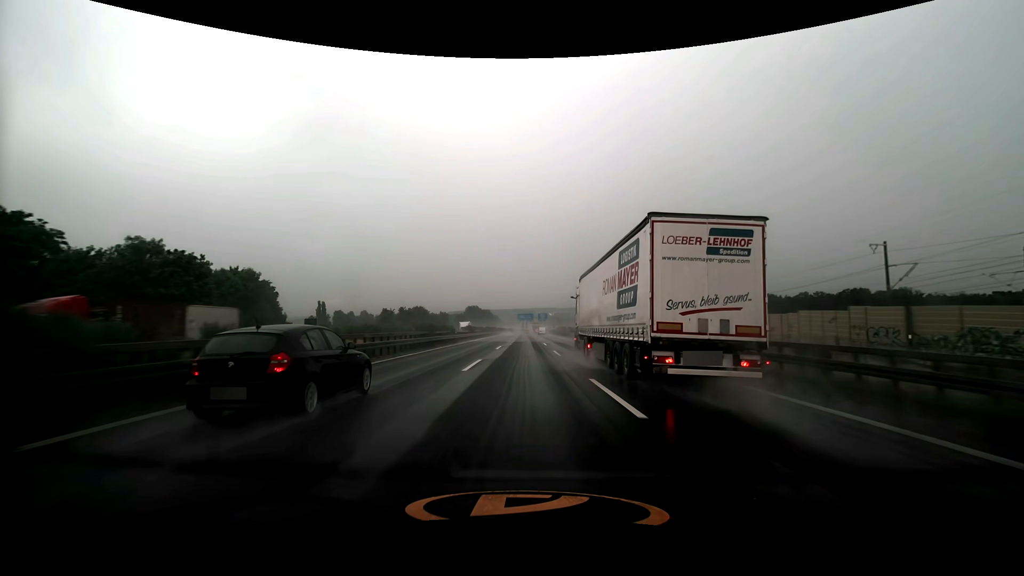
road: motorway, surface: asphalt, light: Day
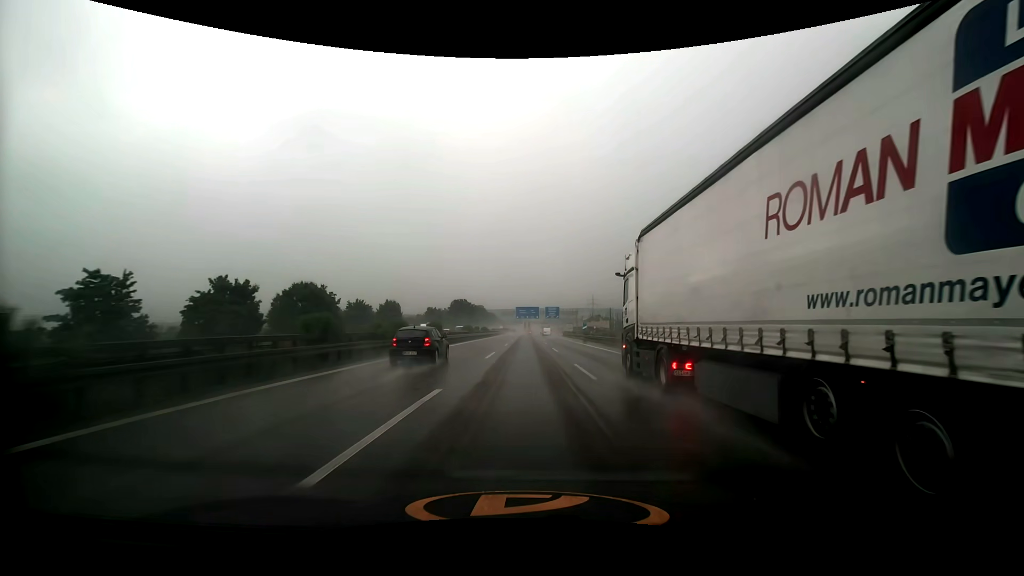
(-0.3, +83.5) m; 0°
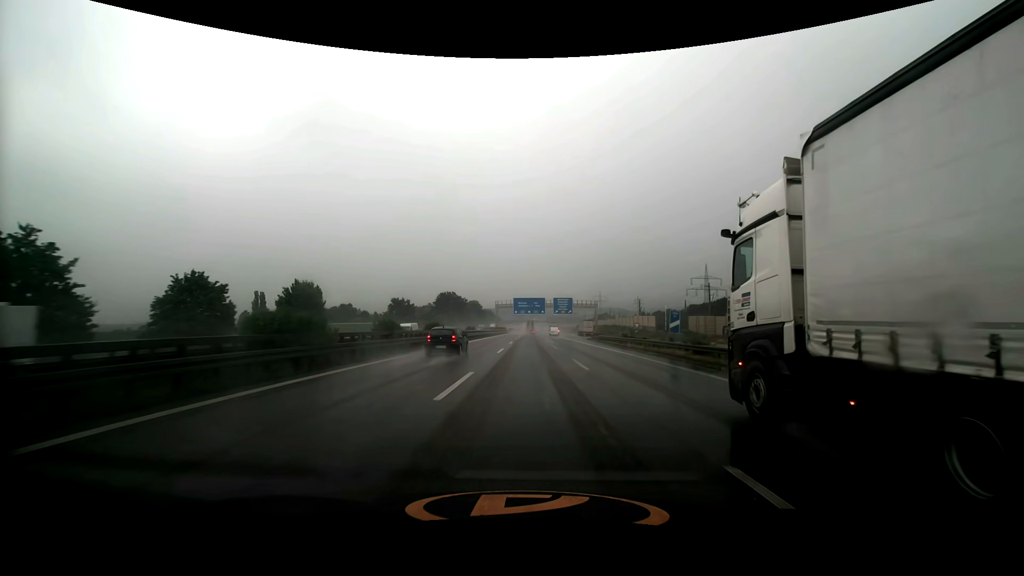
(-0.1, +50.1) m; 0°
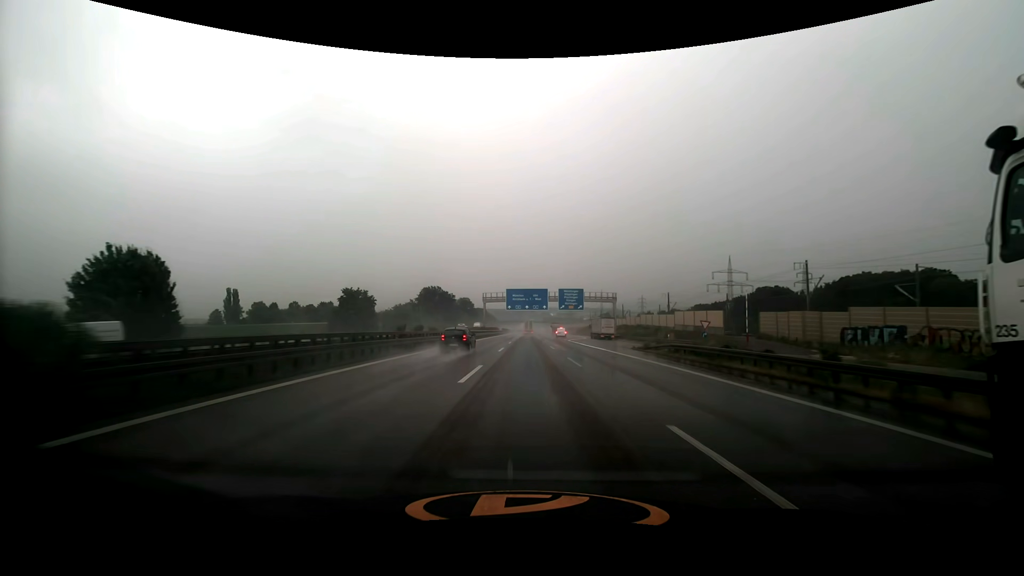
(+0.1, +33.5) m; 0°
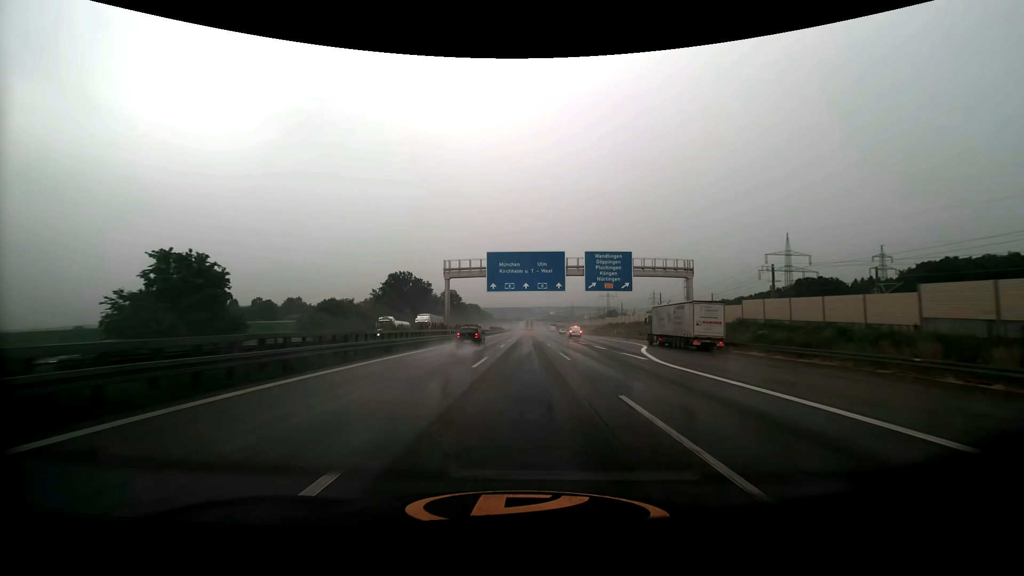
(+0.2, +50.3) m; 0°
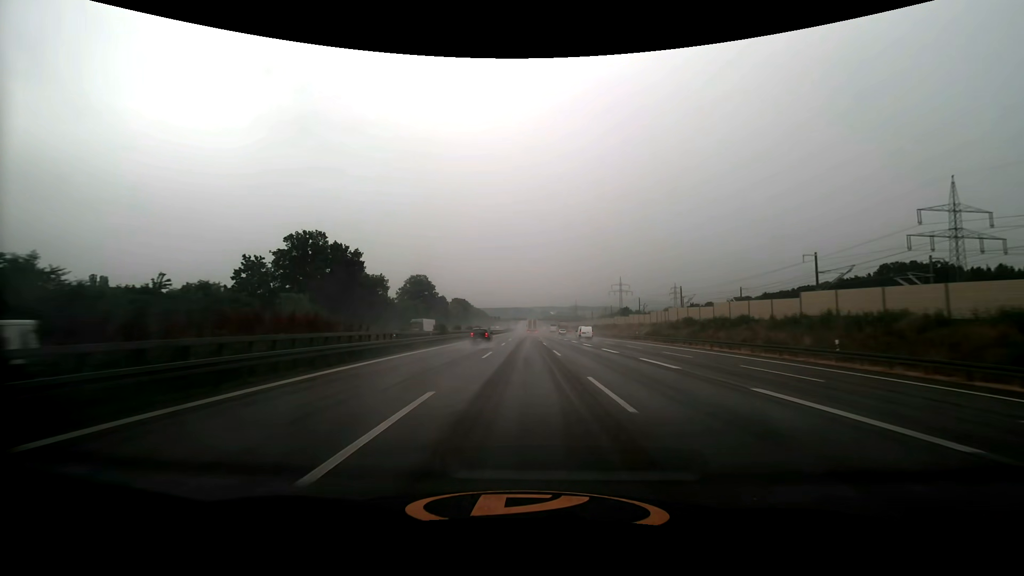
(+0.1, +67.3) m; 0°
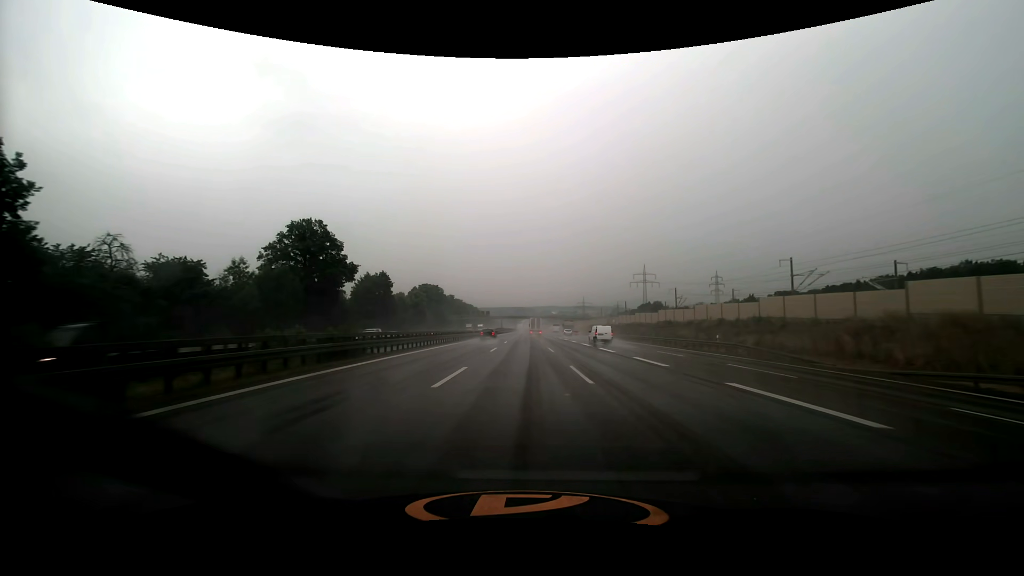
(-0.5, +84.6) m; 0°
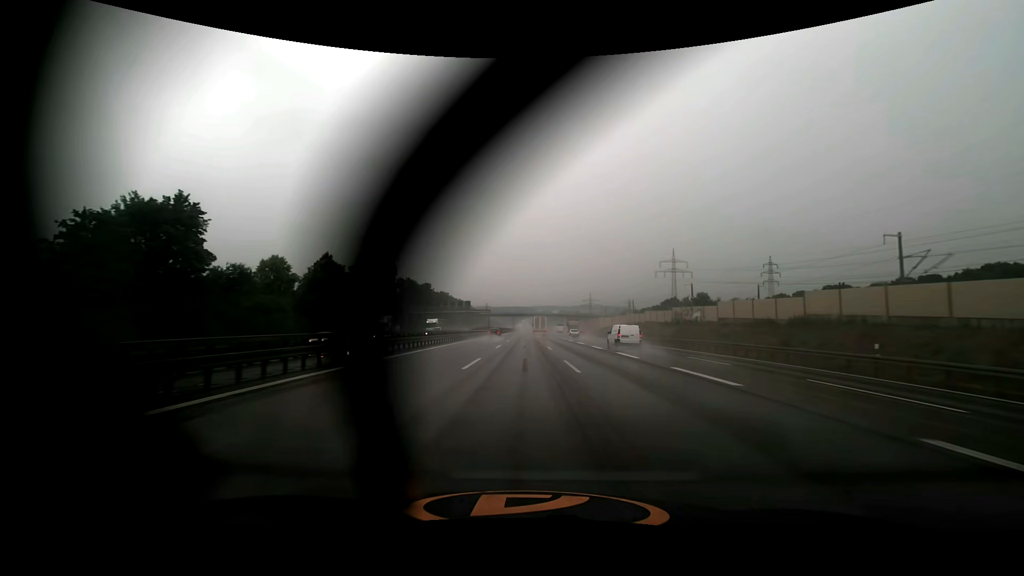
(-0.1, +68.0) m; 0°
(0, +10) (0, +20) (0, +30) (0, +40) (0, +50) (0, +60) (0, +70) (0, +80) (0, +90) (0, +100) m
